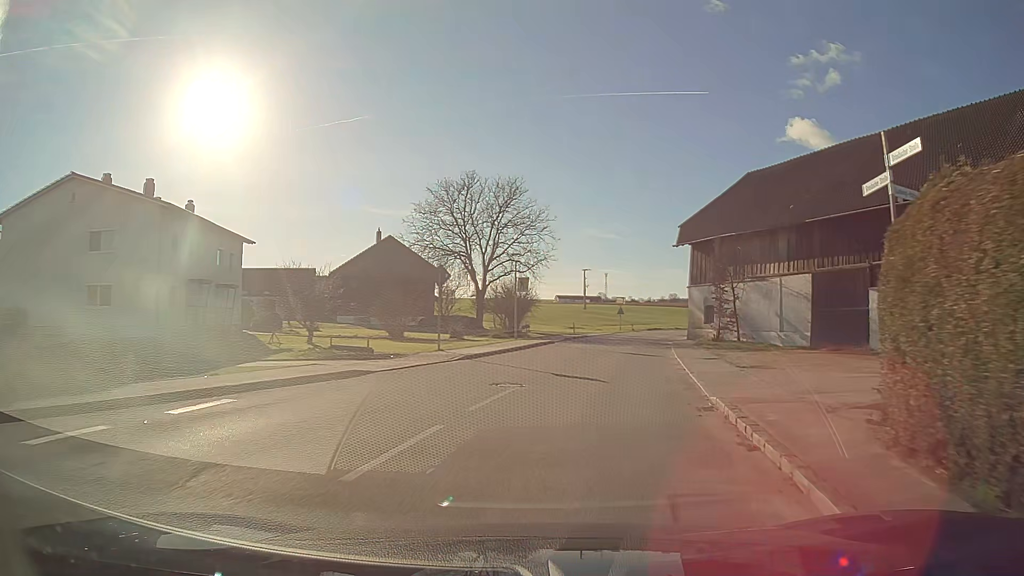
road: secondary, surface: asphalt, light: Day
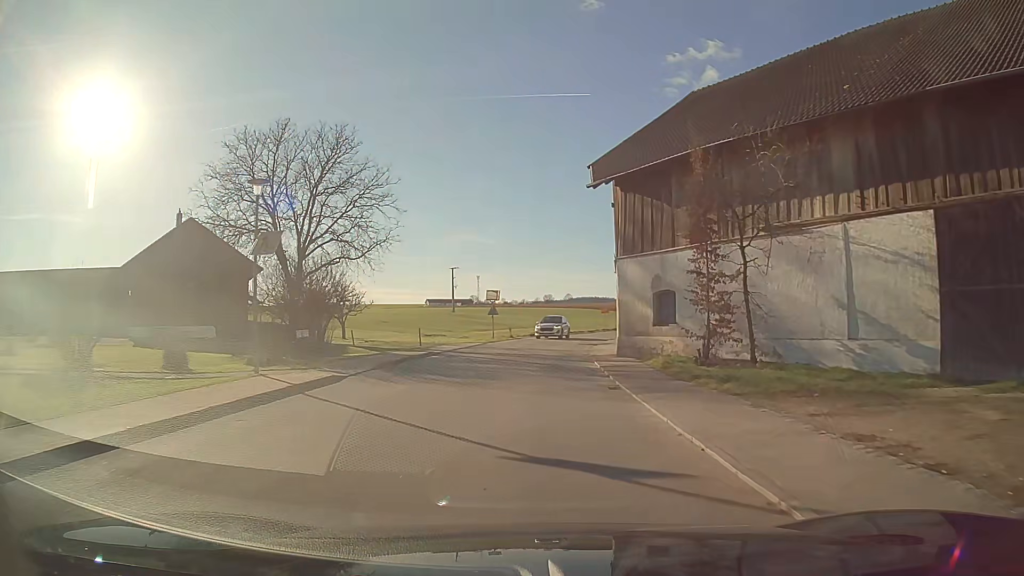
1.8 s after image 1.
(+1.8, +19.8) m; +9°
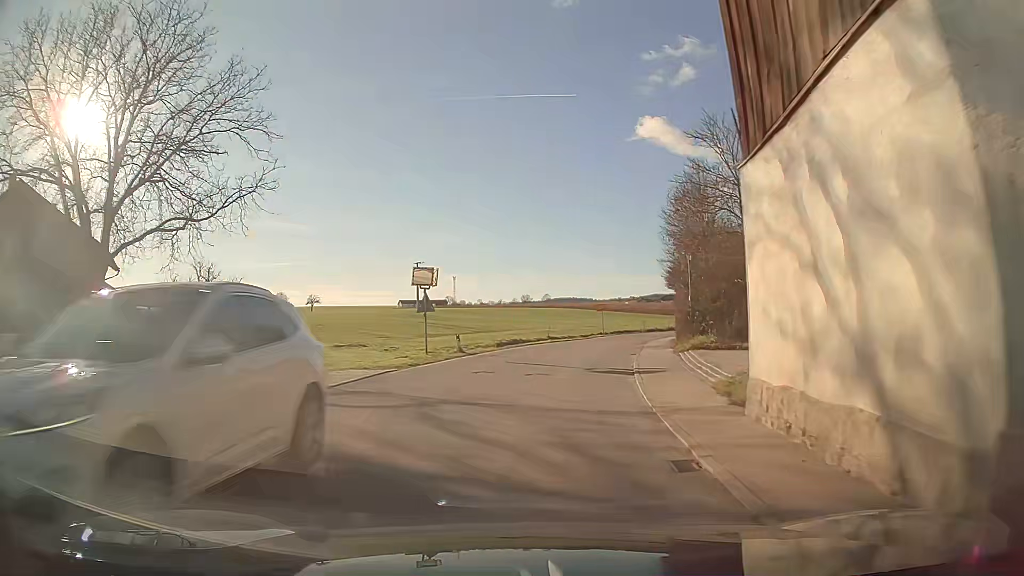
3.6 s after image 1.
(+0.4, +20.6) m; +3°
